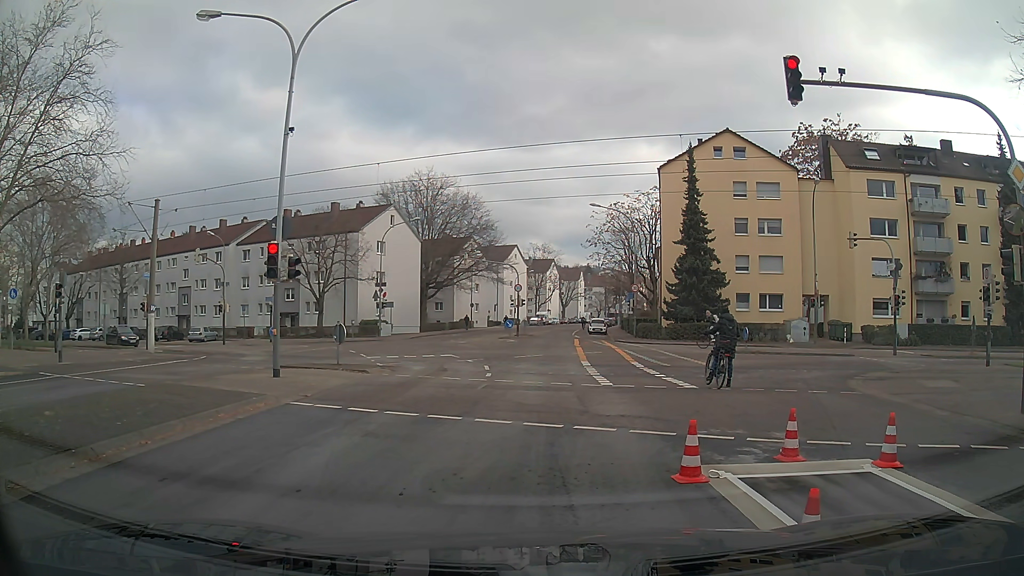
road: tertiary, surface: asphalt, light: Day
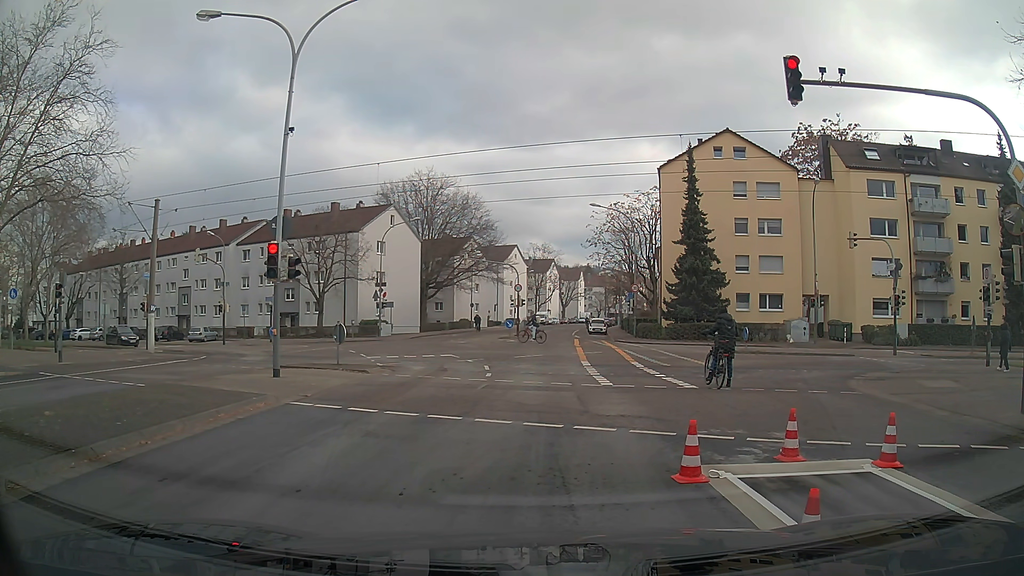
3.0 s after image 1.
(0.0, 0.0) m; 0°
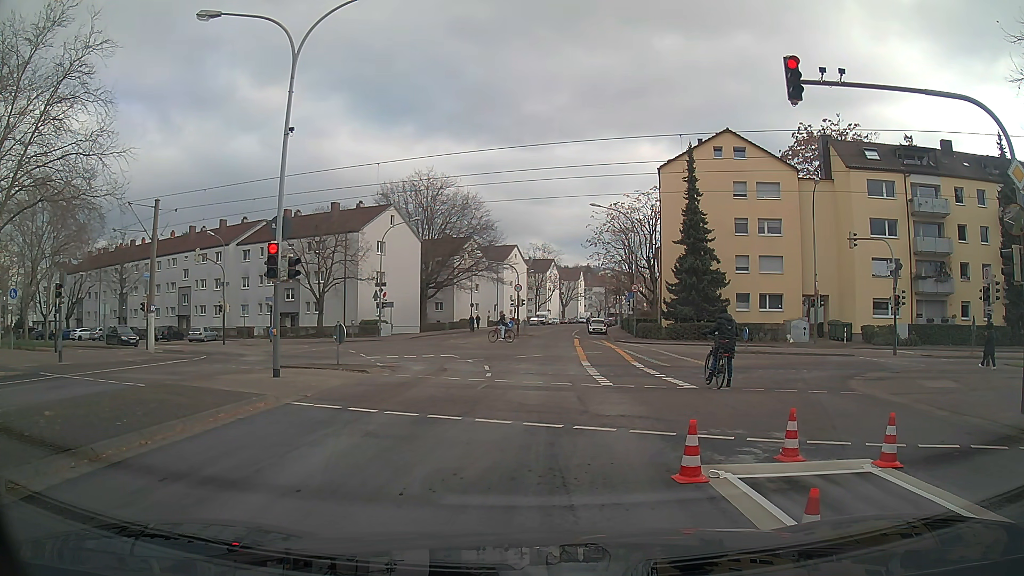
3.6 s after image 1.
(0.0, 0.0) m; 0°
